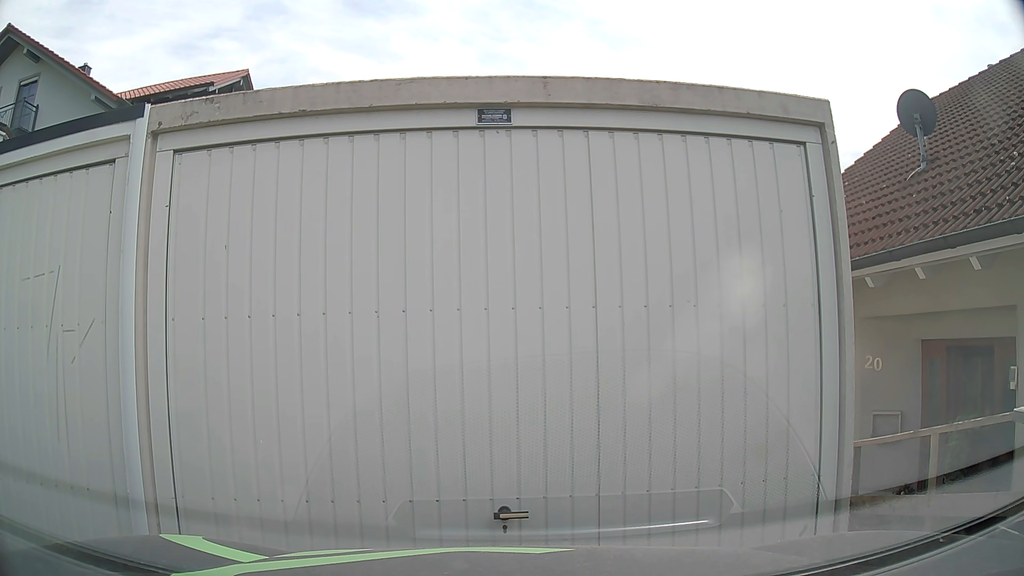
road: residential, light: Day
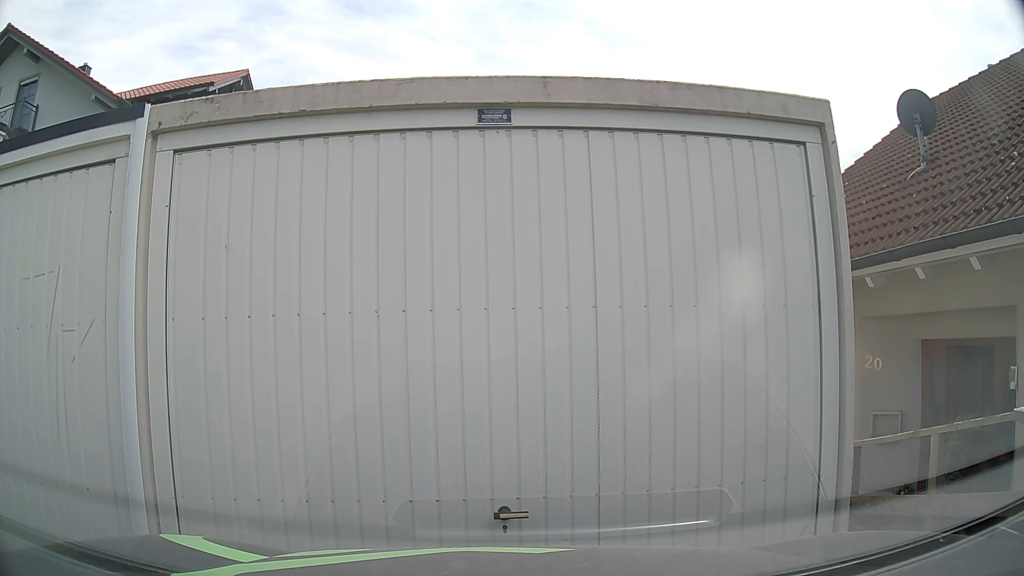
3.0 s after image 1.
(0.0, 0.0) m; 0°
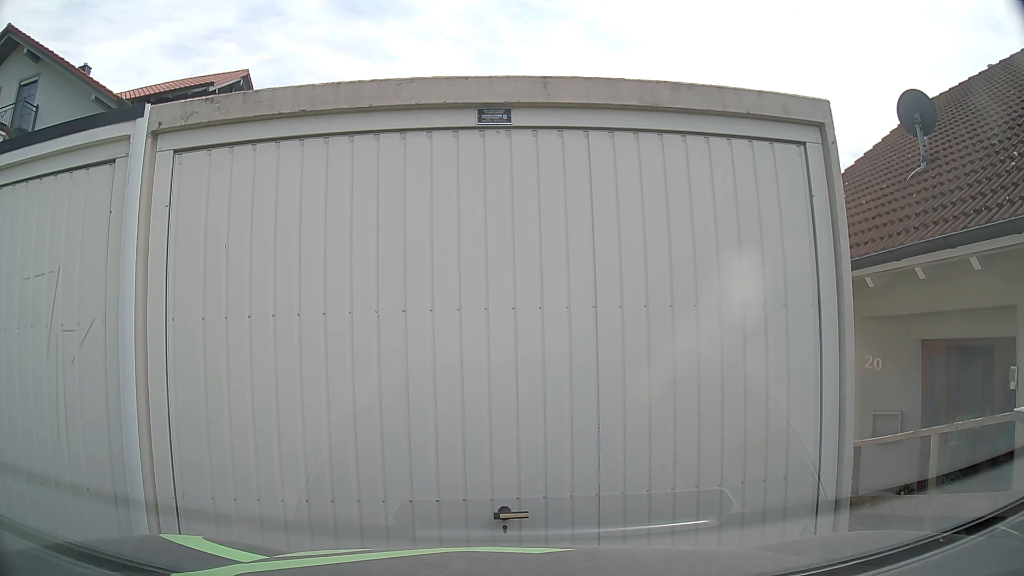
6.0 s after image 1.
(0.0, 0.0) m; 0°
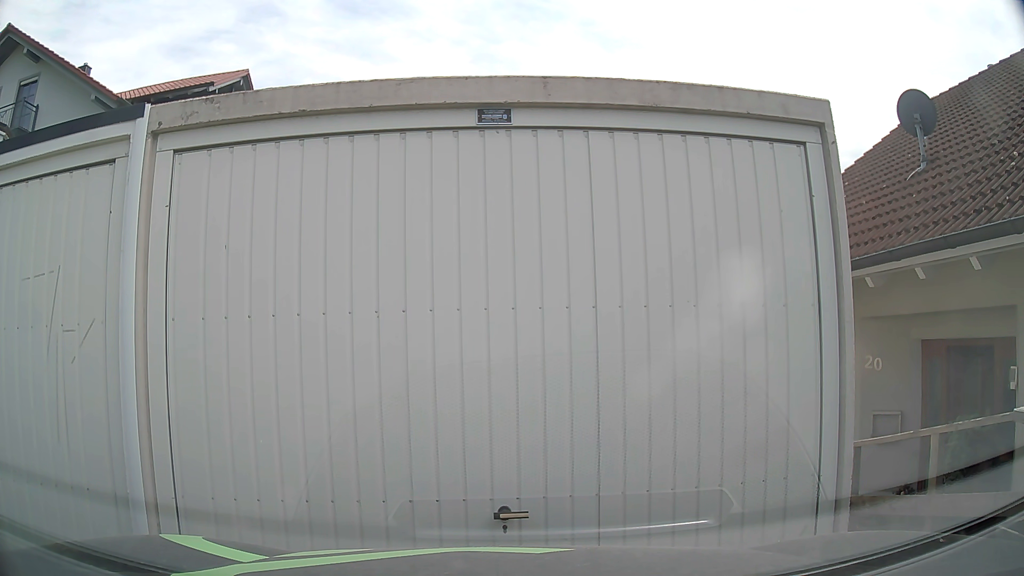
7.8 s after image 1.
(0.0, 0.0) m; 0°
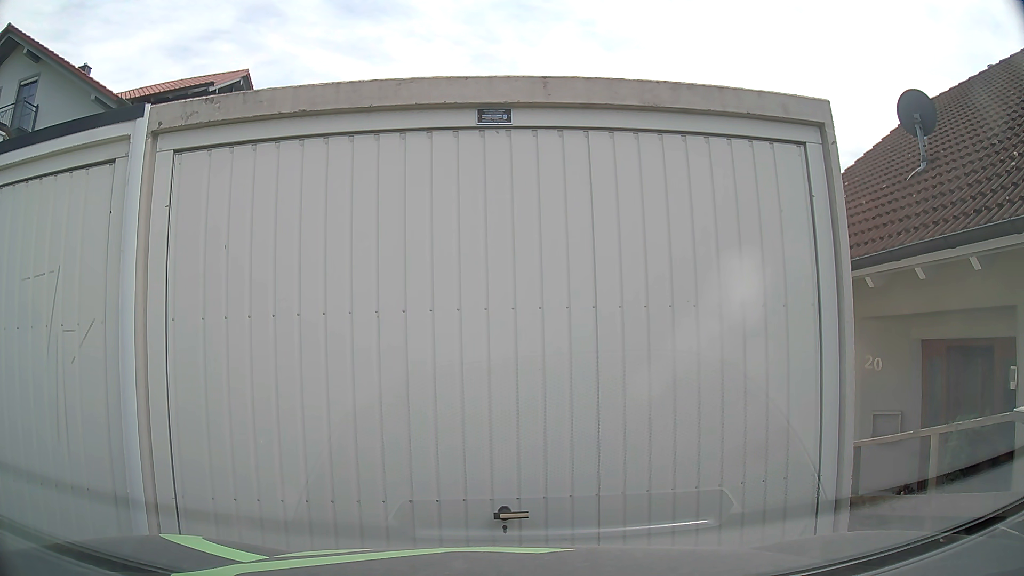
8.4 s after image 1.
(0.0, 0.0) m; 0°
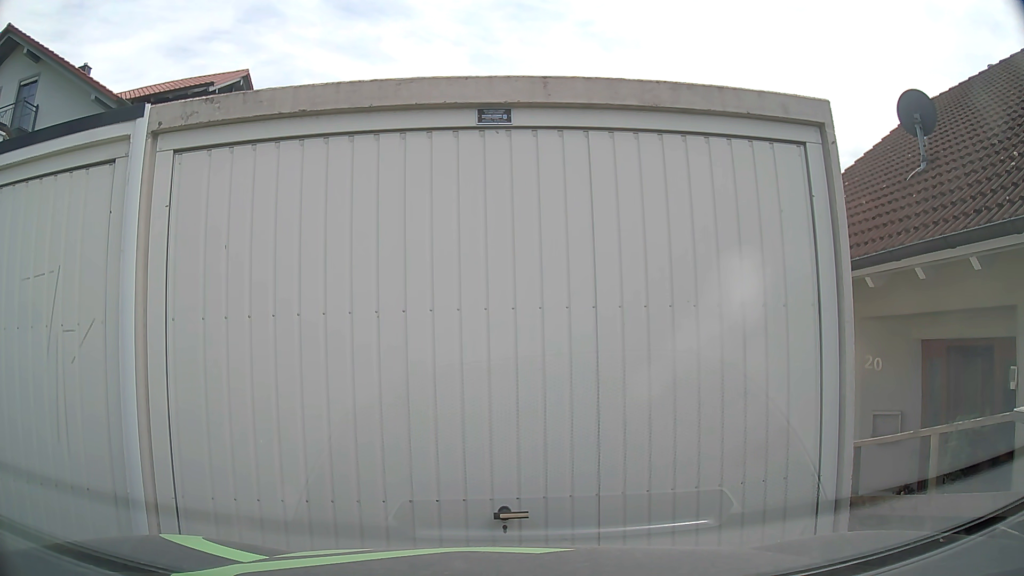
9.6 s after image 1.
(0.0, 0.0) m; 0°
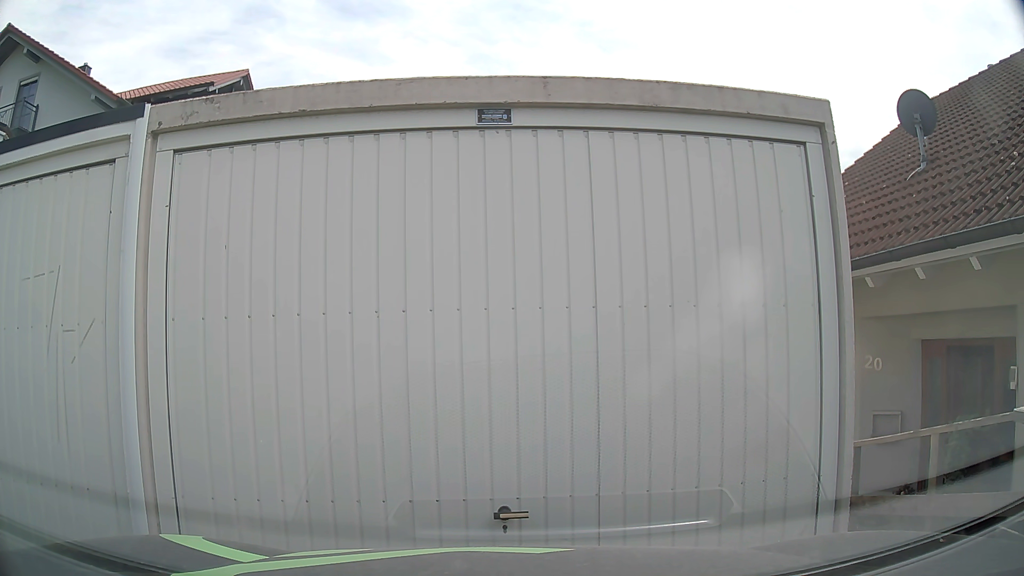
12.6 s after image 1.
(0.0, 0.0) m; 0°
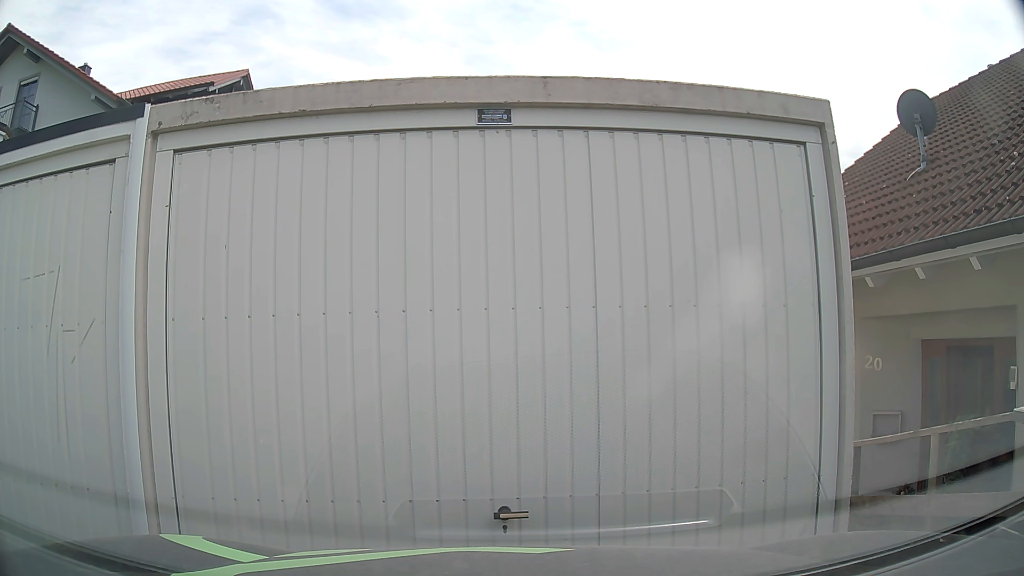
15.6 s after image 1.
(0.0, 0.0) m; 0°
